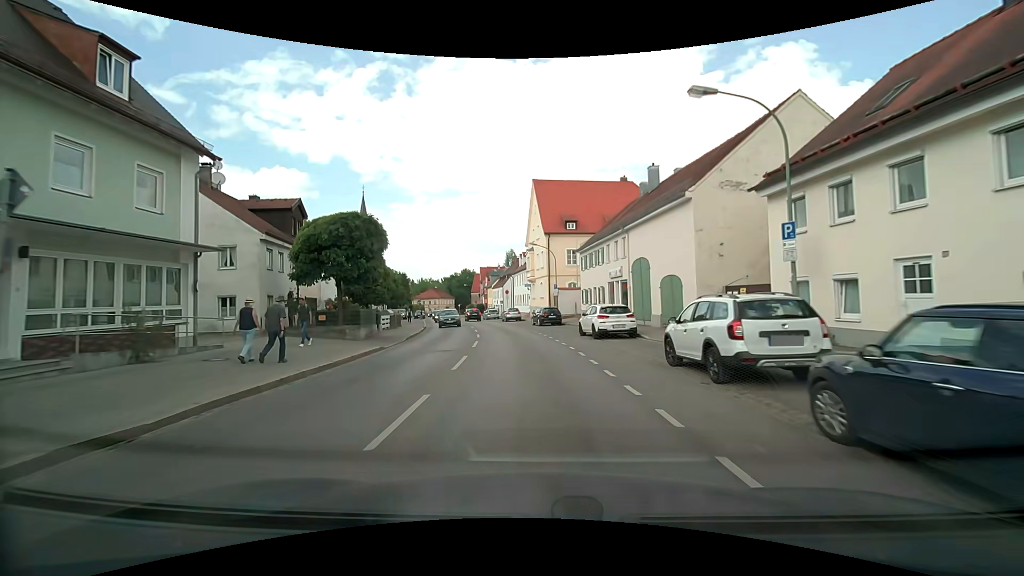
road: secondary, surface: asphalt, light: Day
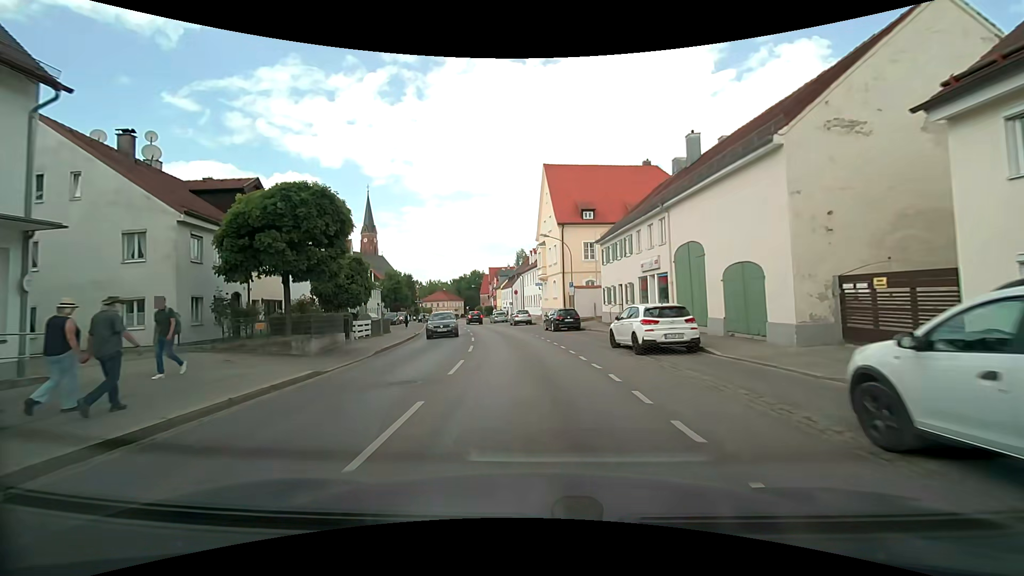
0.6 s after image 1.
(-0.1, +6.6) m; -1°
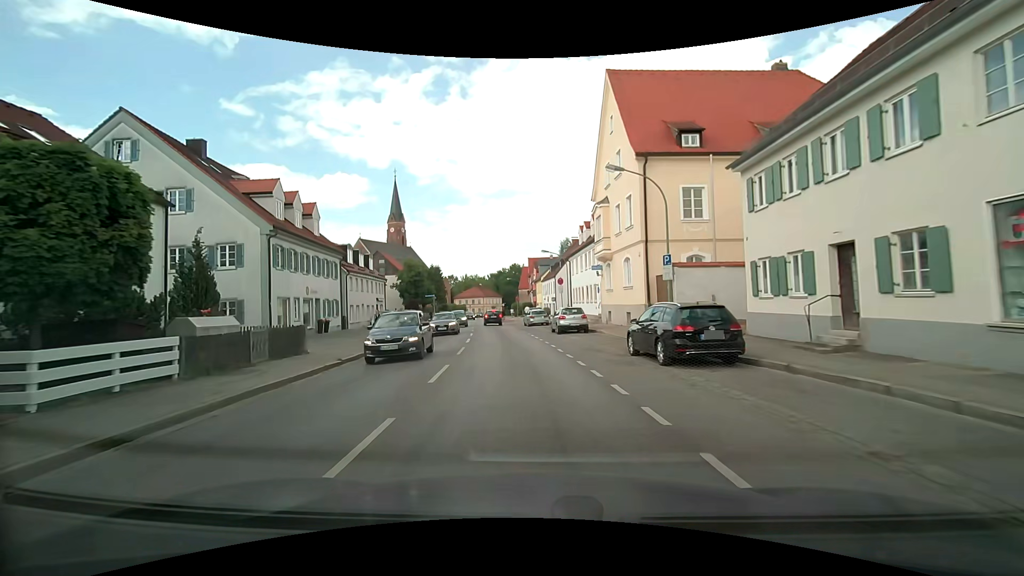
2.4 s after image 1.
(-0.7, +19.1) m; -5°
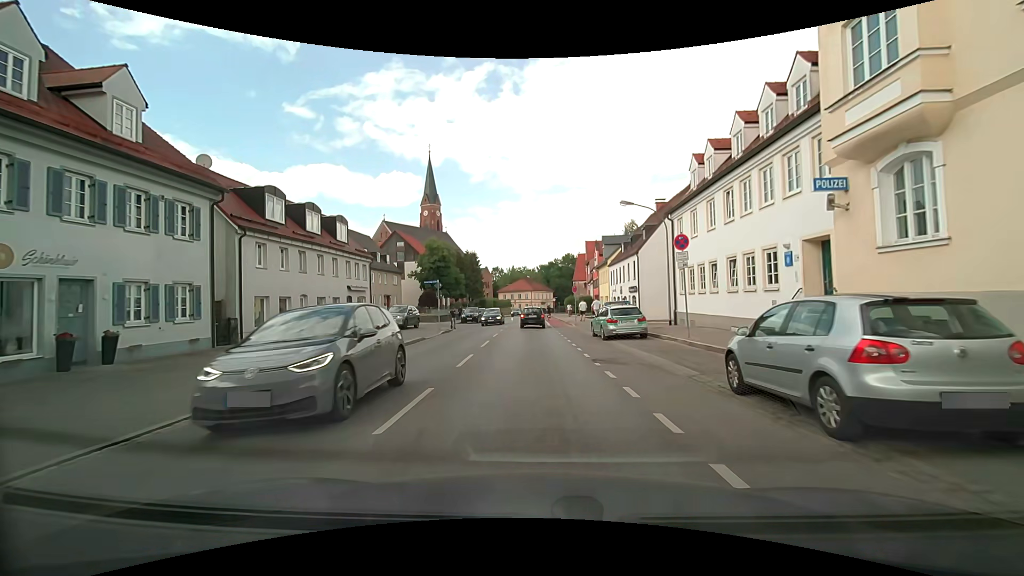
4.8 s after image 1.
(-1.1, +21.9) m; -5°
(0, +10) (0, +20) (-1, +30) (-1, +40) (-1, +50) (-2, +60) (-2, +70) (-2, +80) (-2, +90) (-2, +100) m
